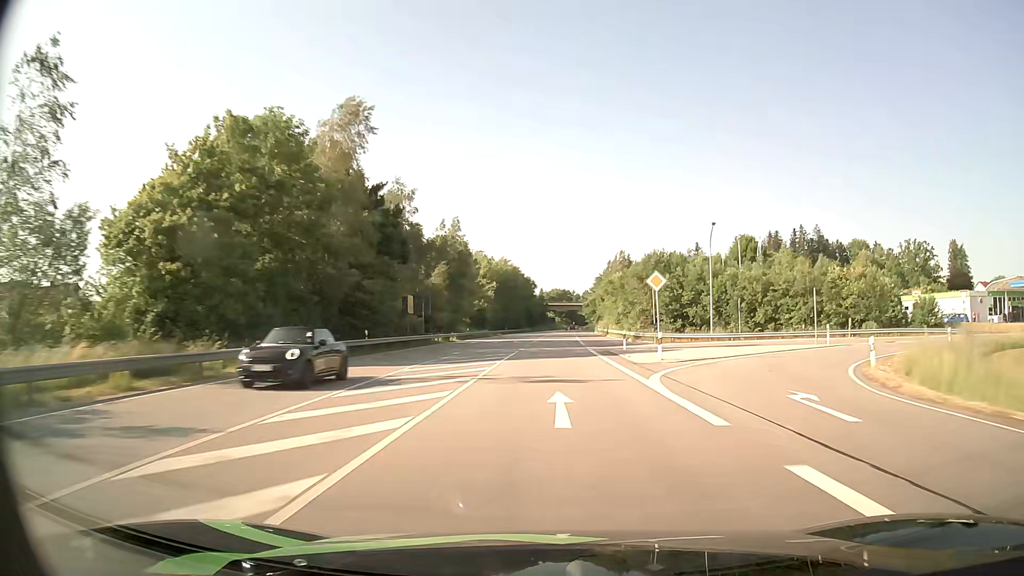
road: primary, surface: asphalt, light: Day
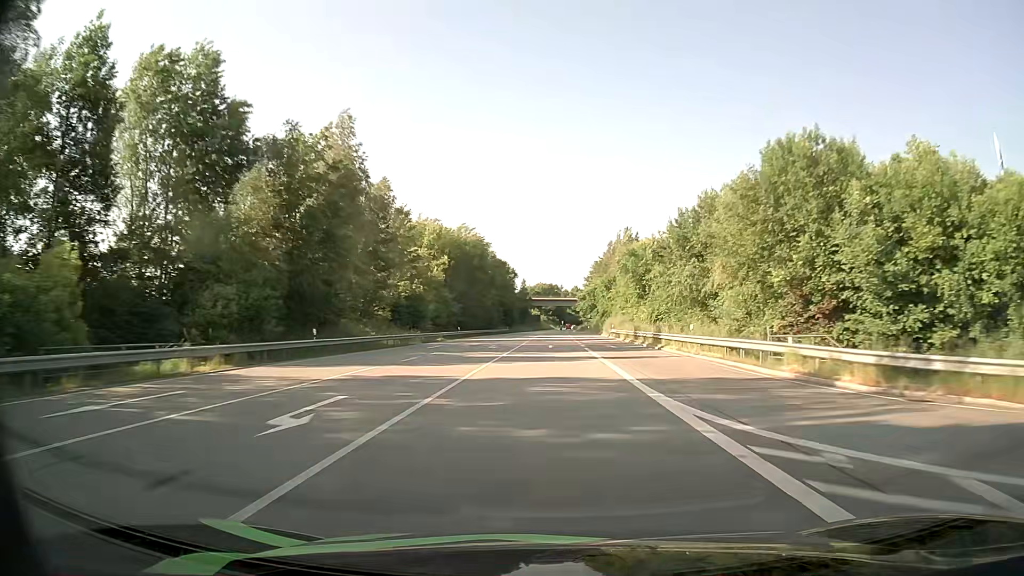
(+0.6, +50.8) m; +1°
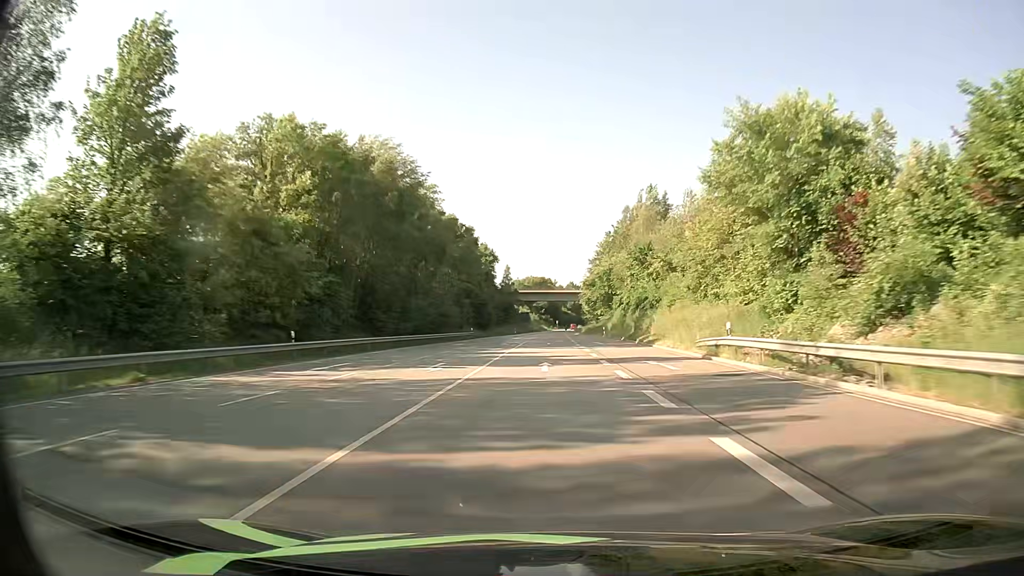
(+0.5, +50.8) m; +1°
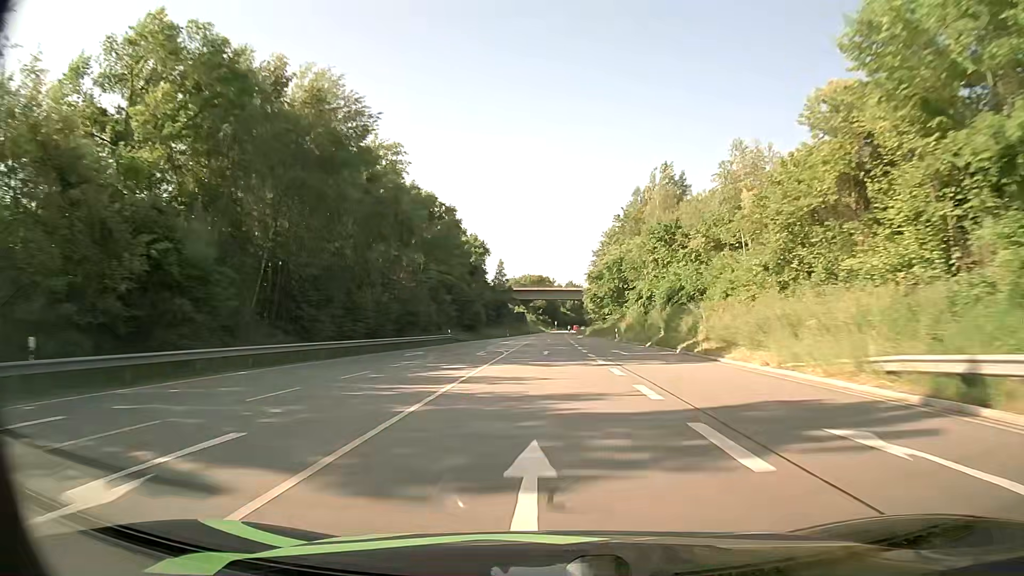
(+0.1, +16.9) m; 0°
